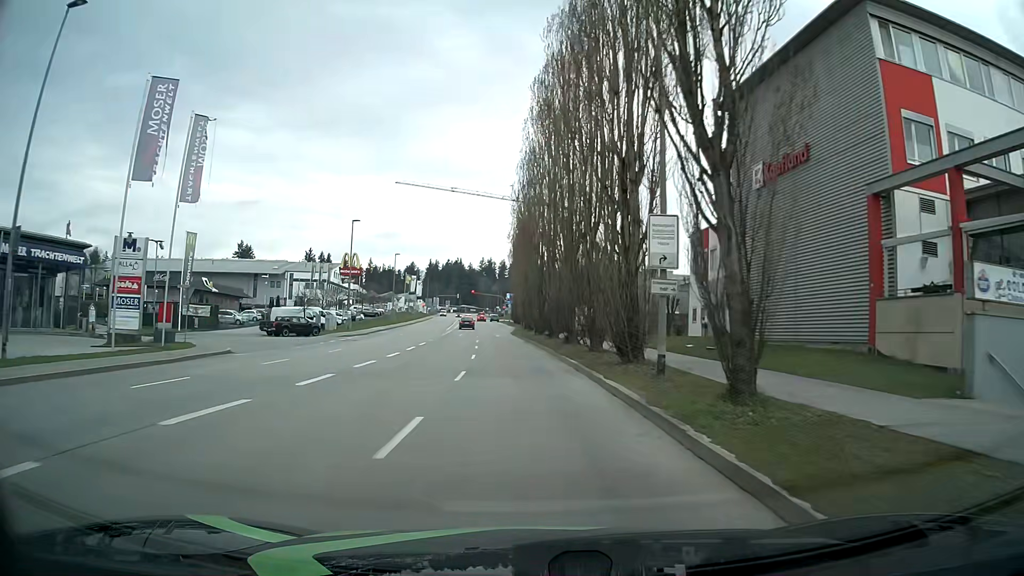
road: tertiary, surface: asphalt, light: Day
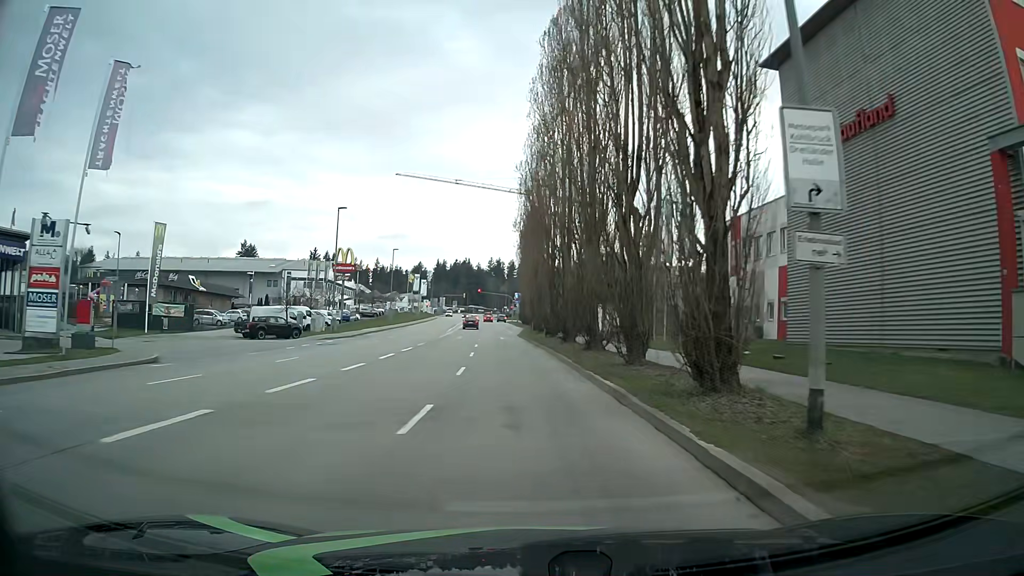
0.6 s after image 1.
(0.0, +7.6) m; 0°
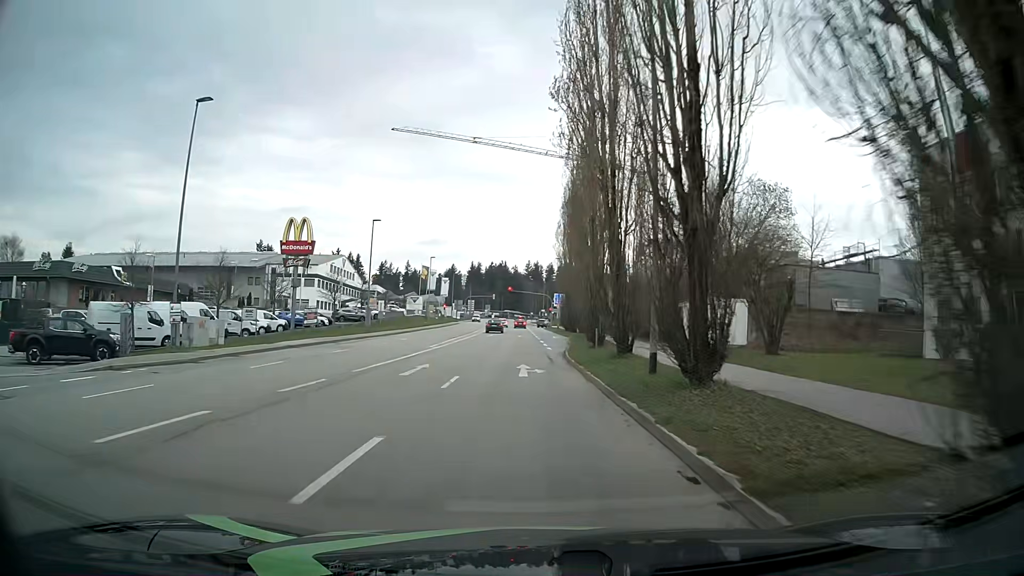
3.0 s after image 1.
(-0.9, +30.3) m; -4°
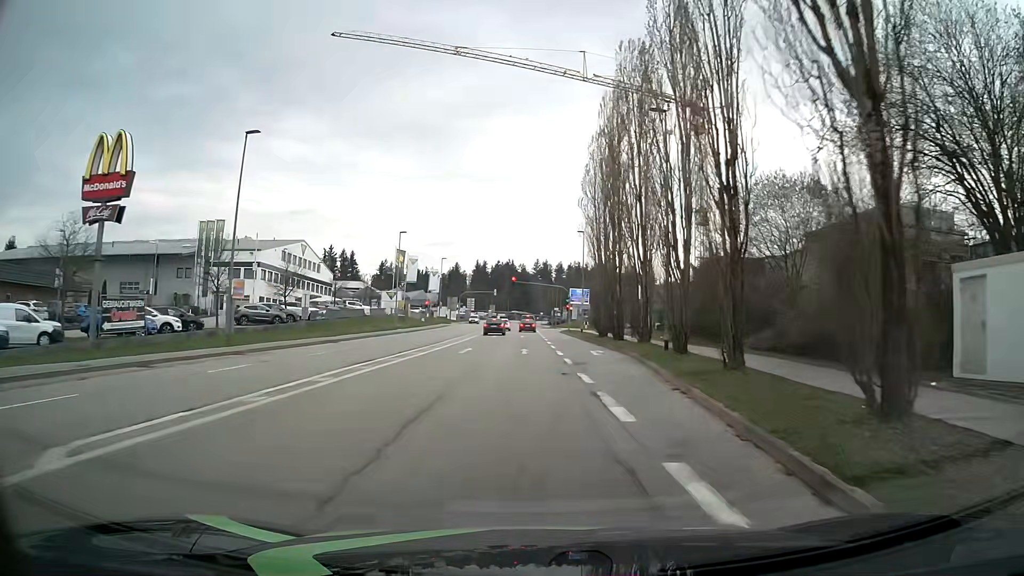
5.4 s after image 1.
(-0.1, +30.3) m; +1°
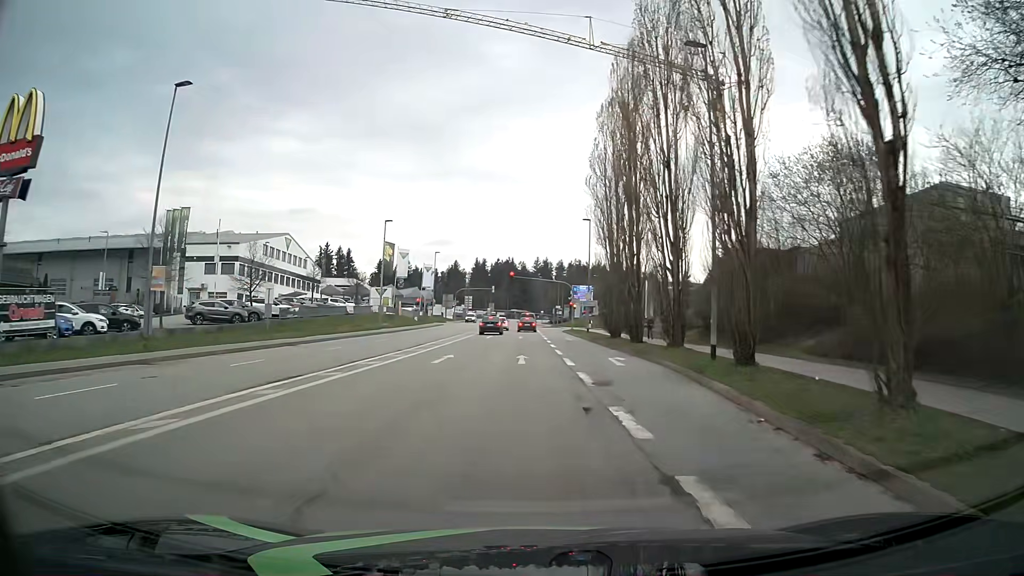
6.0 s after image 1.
(-0.1, +7.3) m; -1°
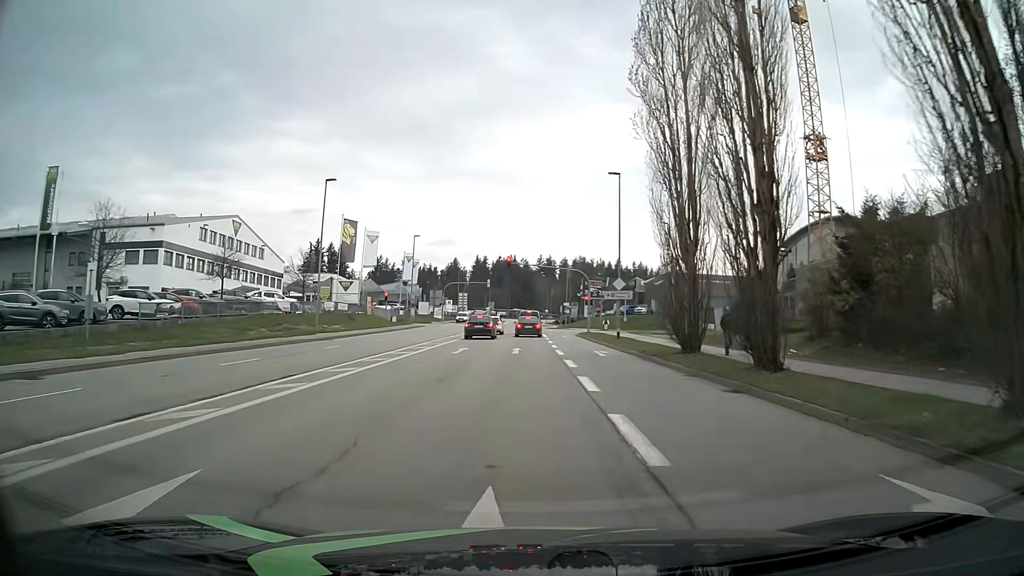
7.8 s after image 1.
(+0.1, +19.6) m; 0°
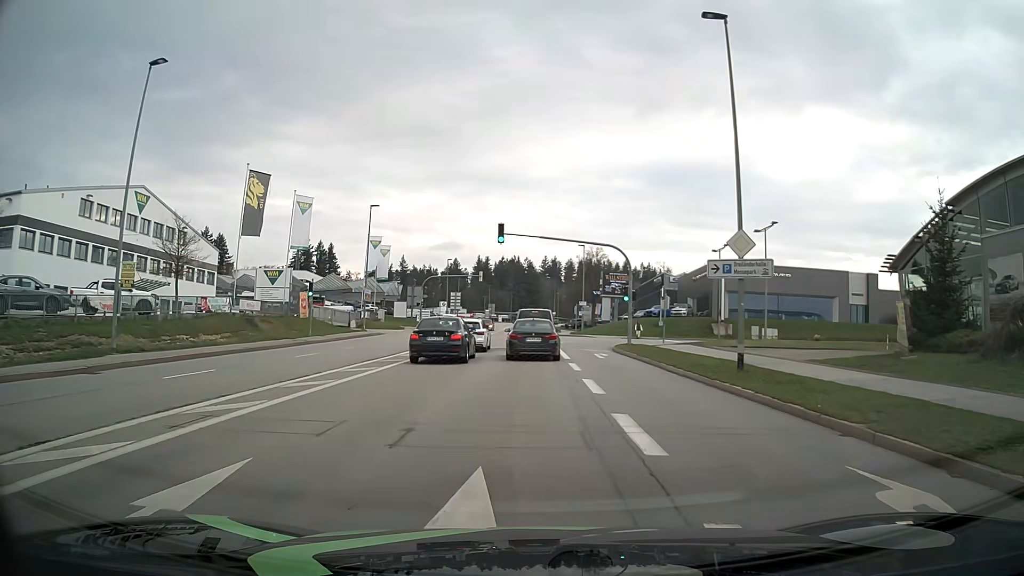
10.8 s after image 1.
(-0.3, +23.3) m; 0°
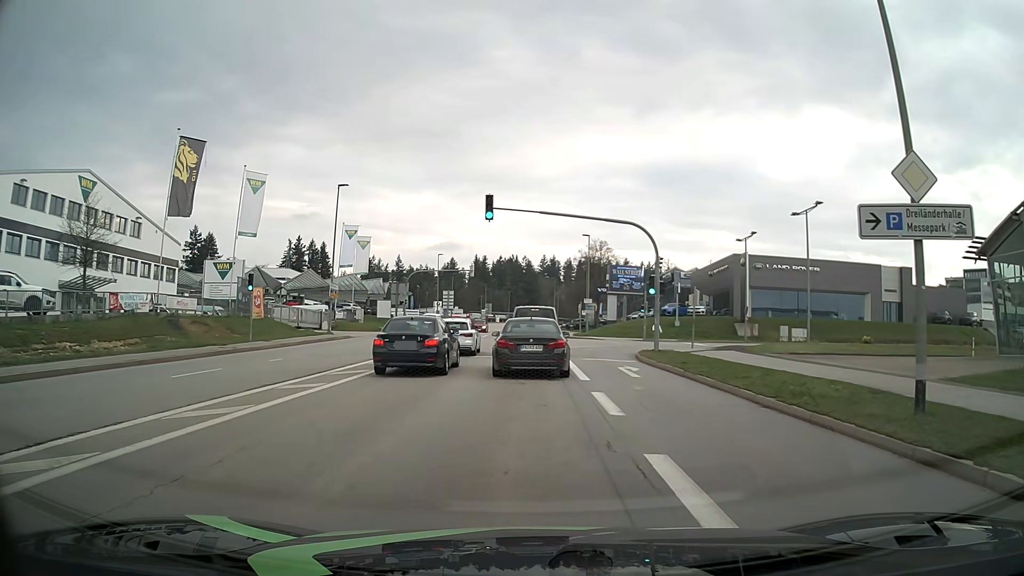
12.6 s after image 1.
(-0.1, +8.9) m; -1°
(0, +10) (0, +20) (0, +30) (0, +40) (0, +50) (0, +60) (0, +70) (0, +80) (0, +90) (0, +100) m
